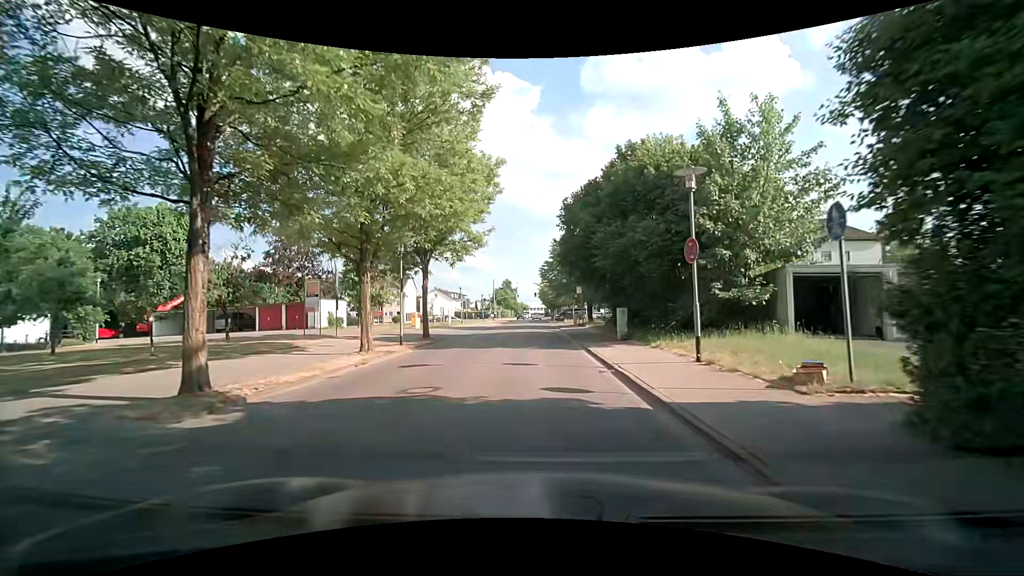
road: residential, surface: asphalt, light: Day
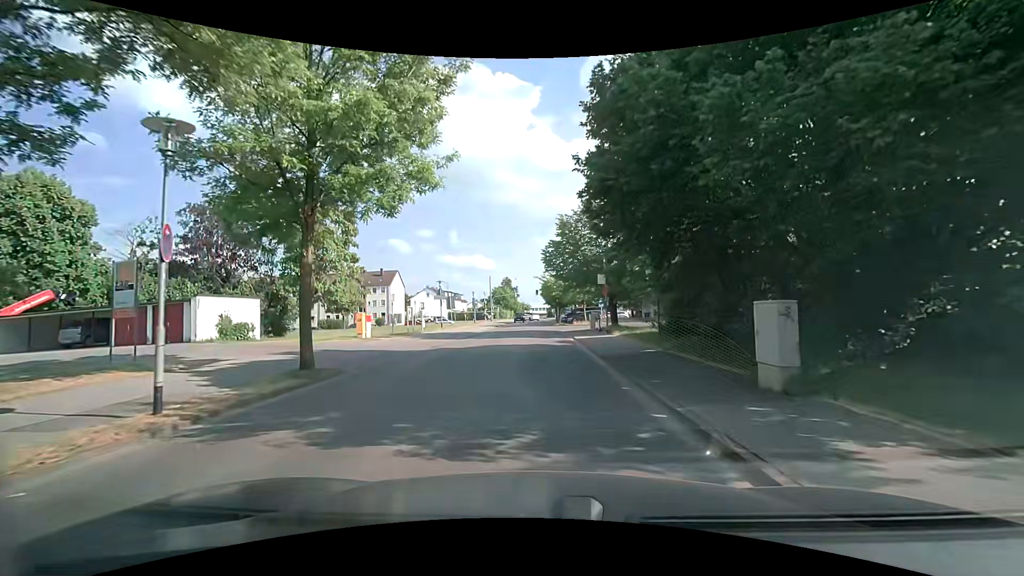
(0.0, +13.8) m; +1°
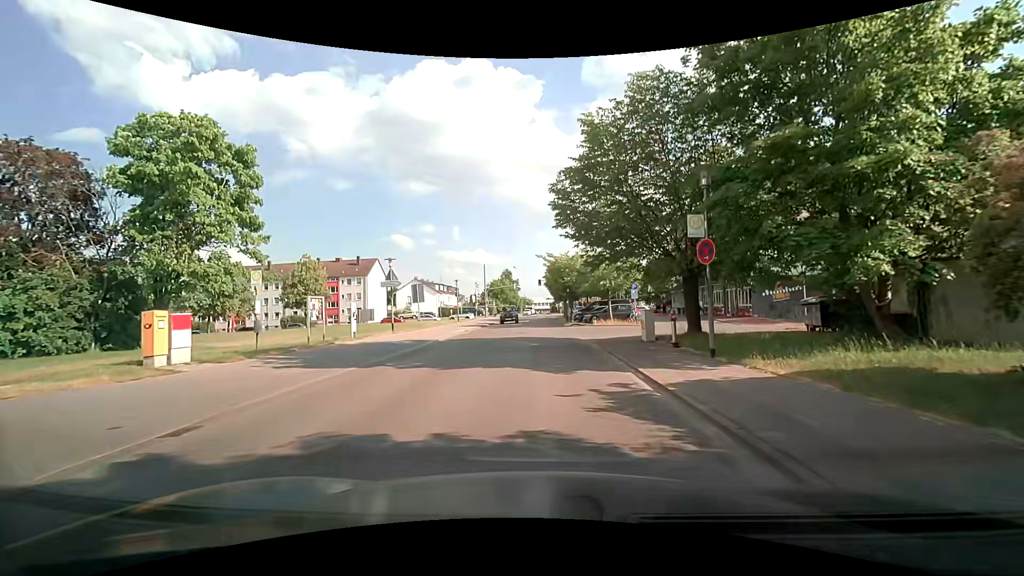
(-0.4, +16.6) m; 0°
(0, +10) (0, +20) (-1, +30) (-1, +40) (-1, +50) (-1, +60) (-1, +70) (-3, +80) (-10, +86) (-20, +87) m
